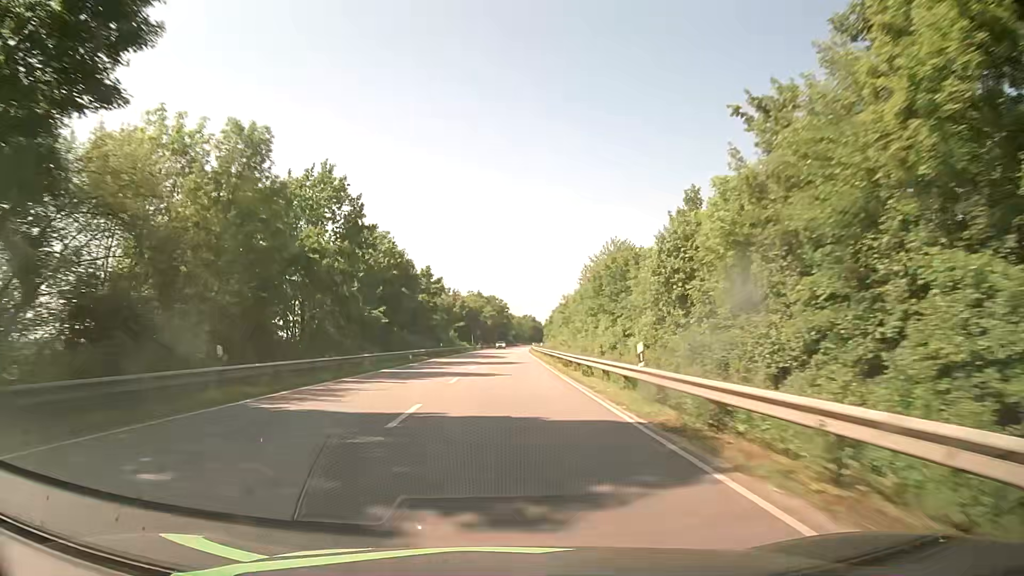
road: primary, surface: asphalt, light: Day
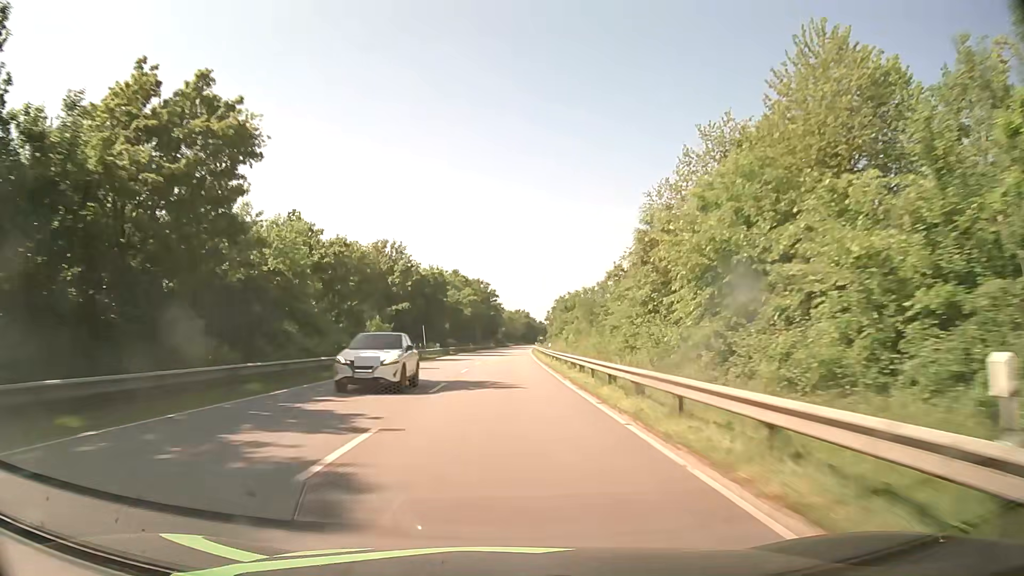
(+0.9, +63.2) m; +1°
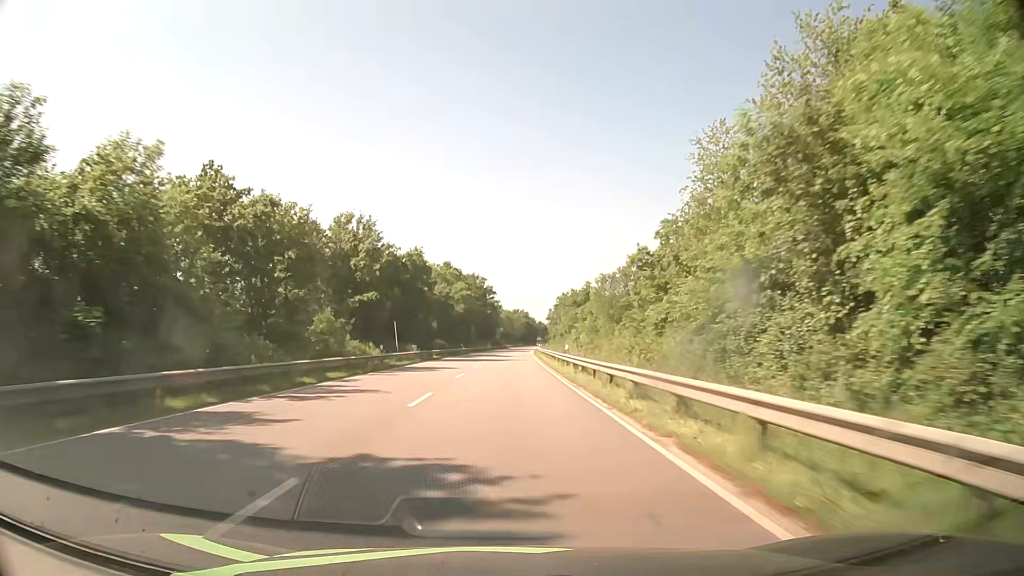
(0.0, +15.8) m; 0°
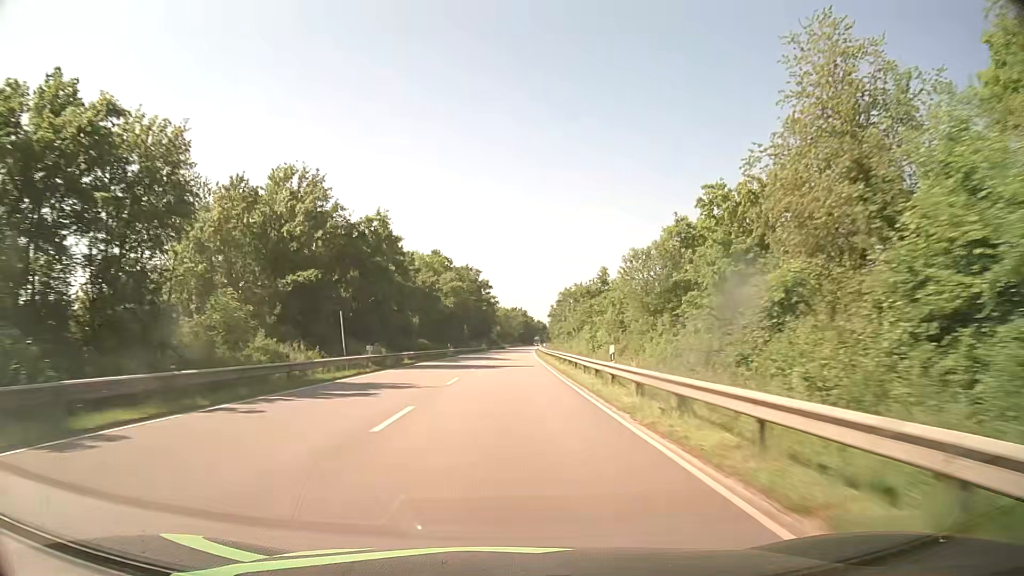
(0.0, +15.8) m; 0°
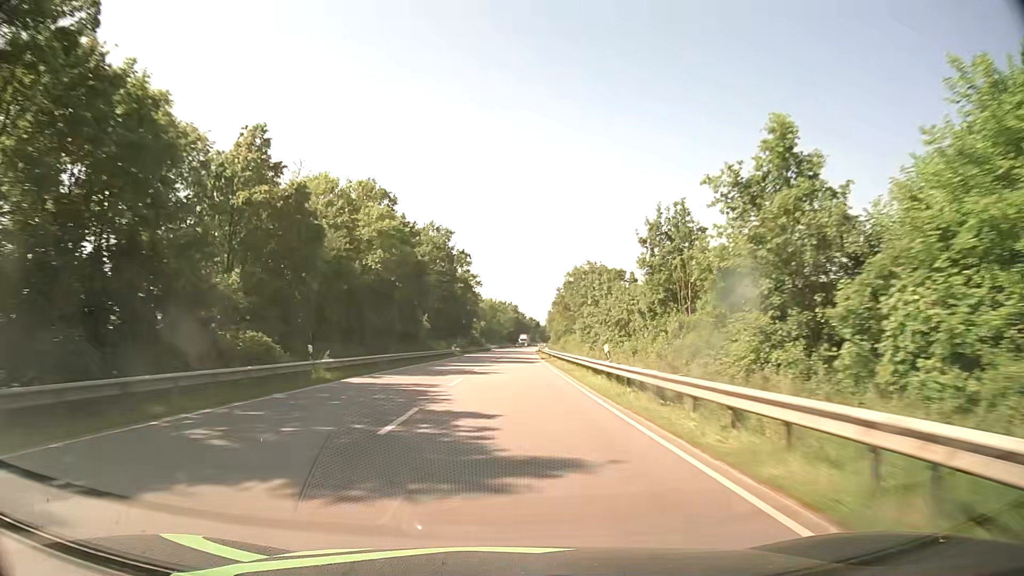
(+0.2, +47.5) m; +1°
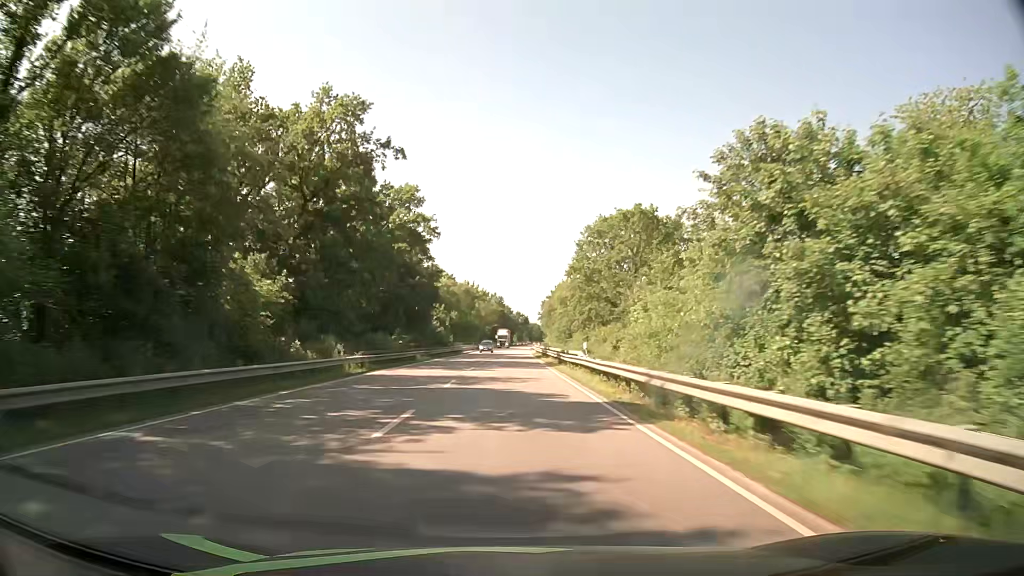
(+0.5, +47.5) m; +1°
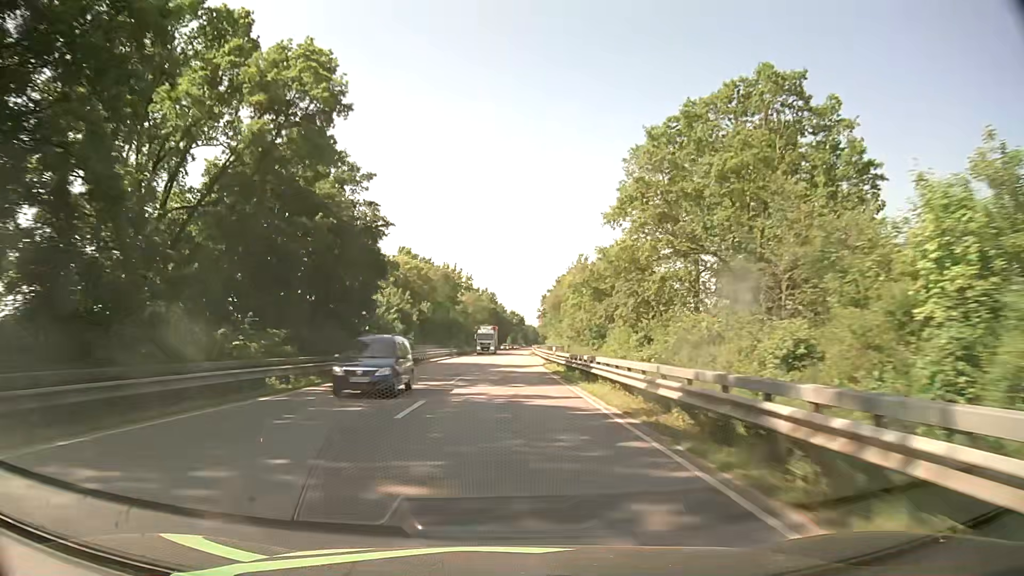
(+0.2, +31.7) m; +1°
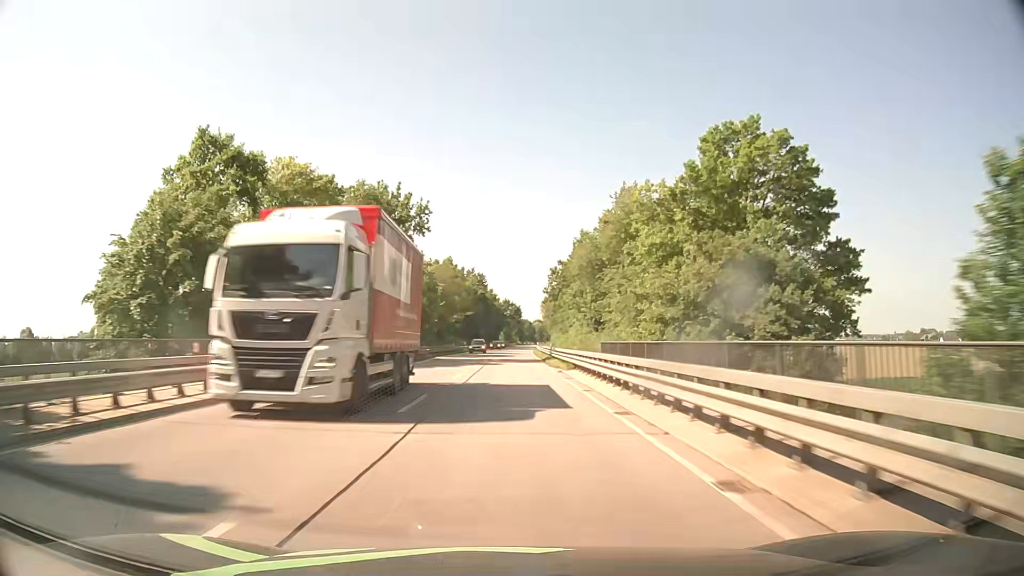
(+0.3, +47.5) m; +1°
(0, +10) (0, +20) (0, +30) (0, +40) (0, +50) (+1, +60) (+1, +70) (+1, +80) (+1, +90) (+2, +100) m
